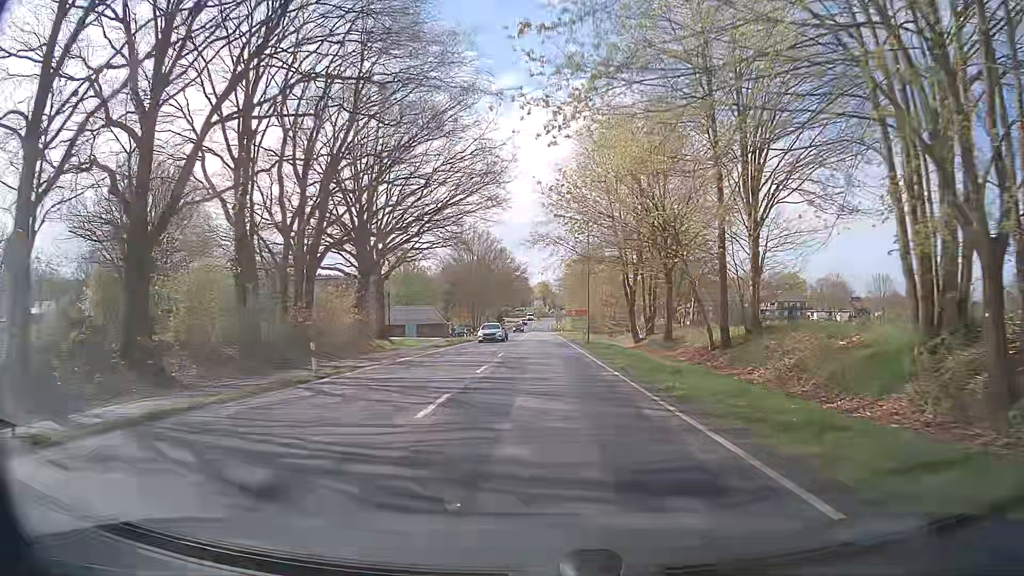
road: primary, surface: asphalt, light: Day
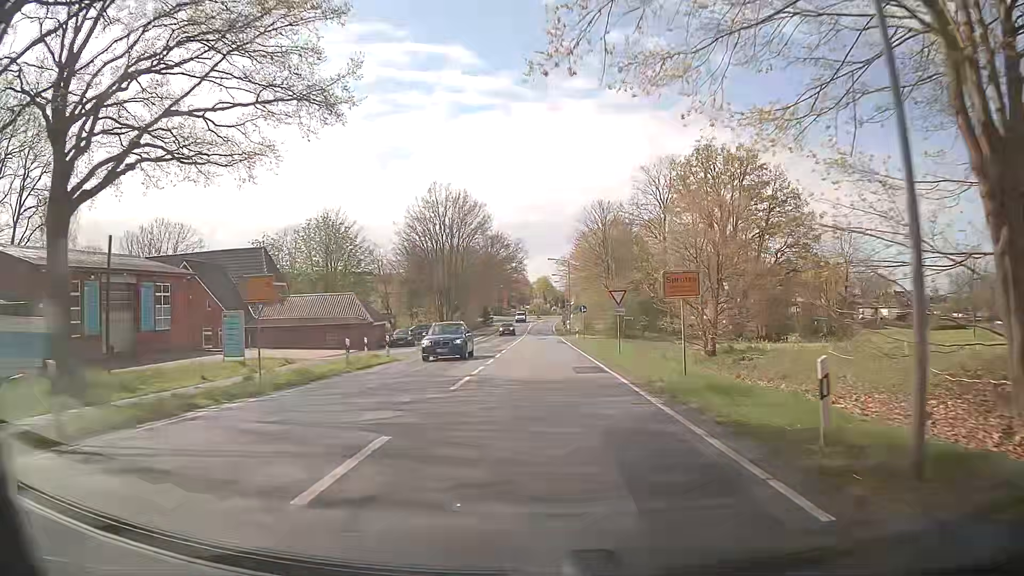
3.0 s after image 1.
(-0.3, +42.0) m; 0°
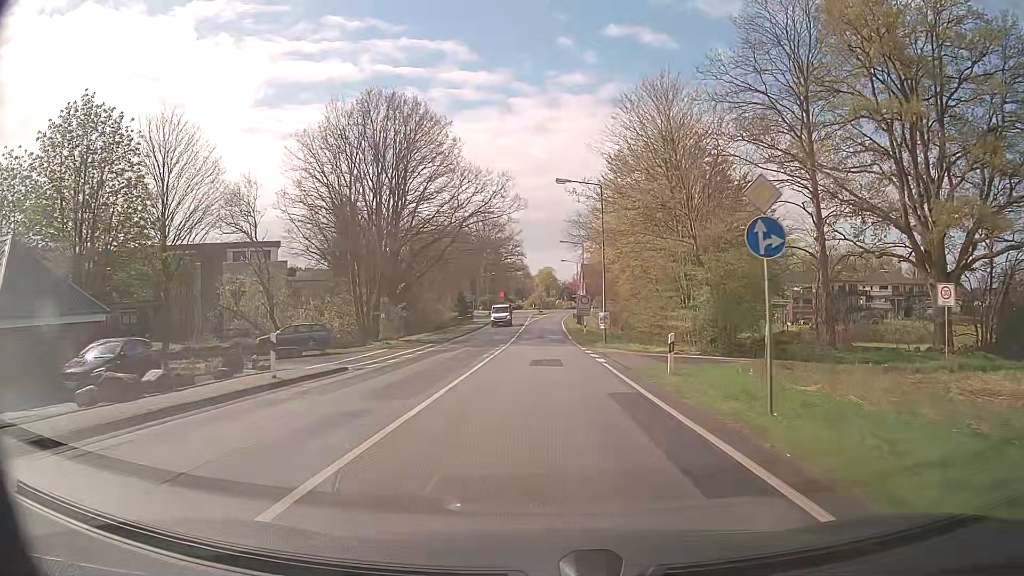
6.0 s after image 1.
(0.0, +41.0) m; 0°
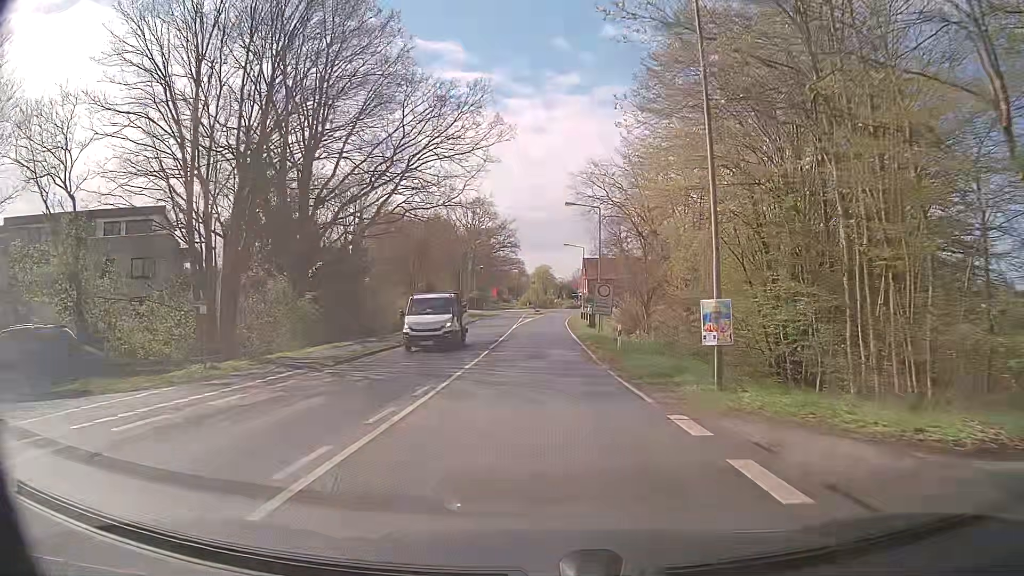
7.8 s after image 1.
(0.0, +23.2) m; 0°
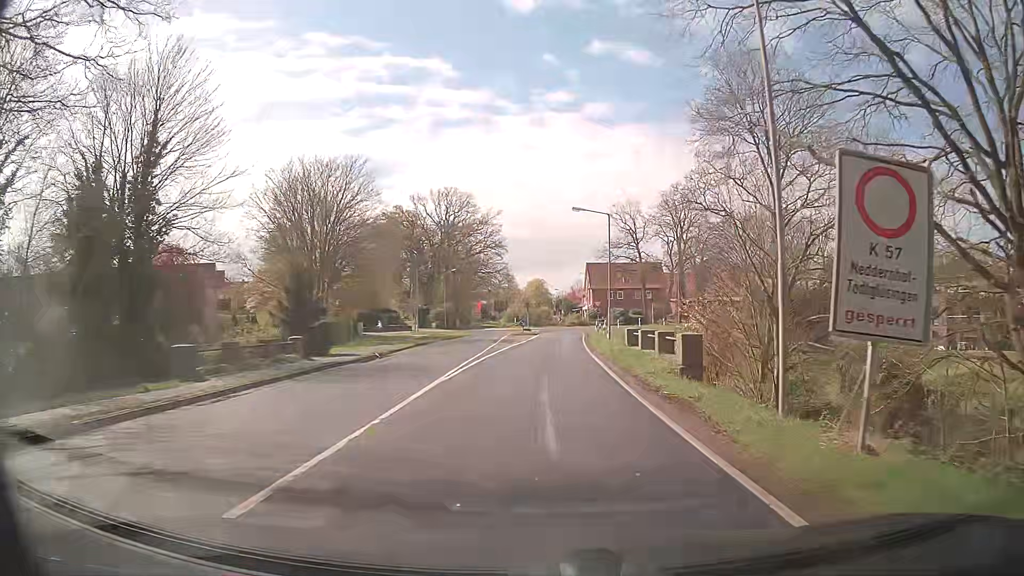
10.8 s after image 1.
(+0.1, +35.7) m; +1°
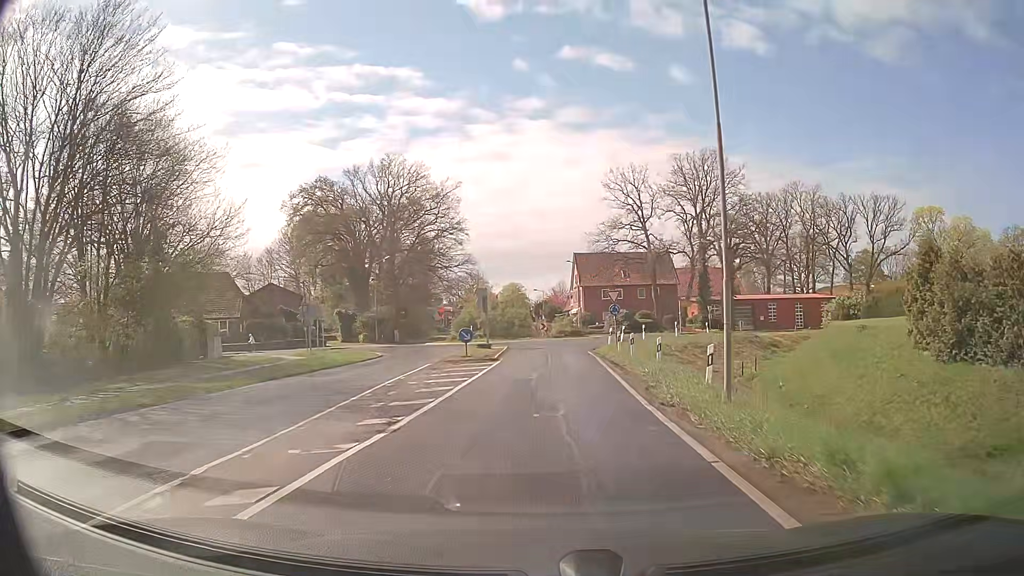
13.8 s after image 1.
(+0.4, +31.5) m; +1°
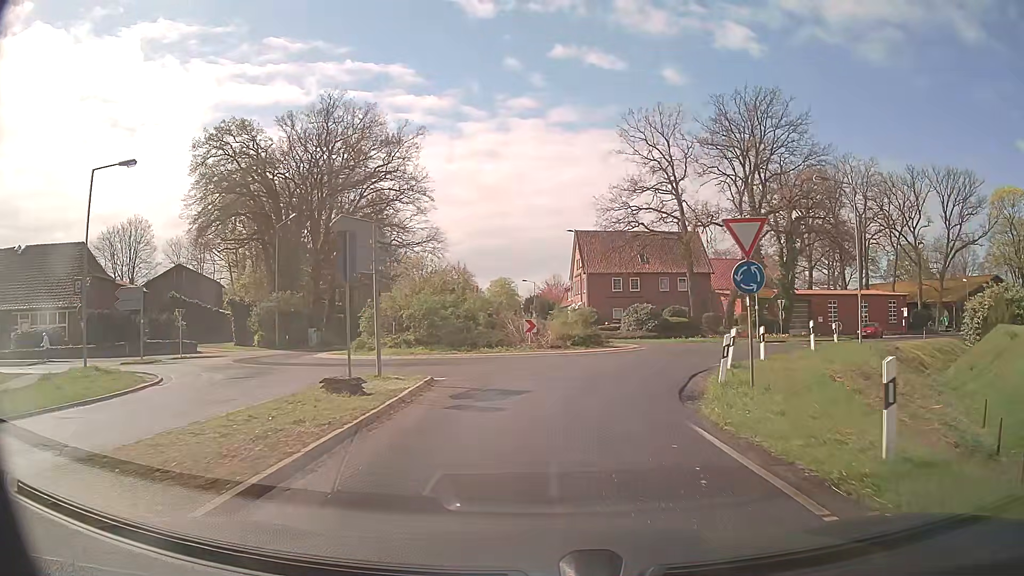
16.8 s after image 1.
(+0.6, +25.4) m; +2°
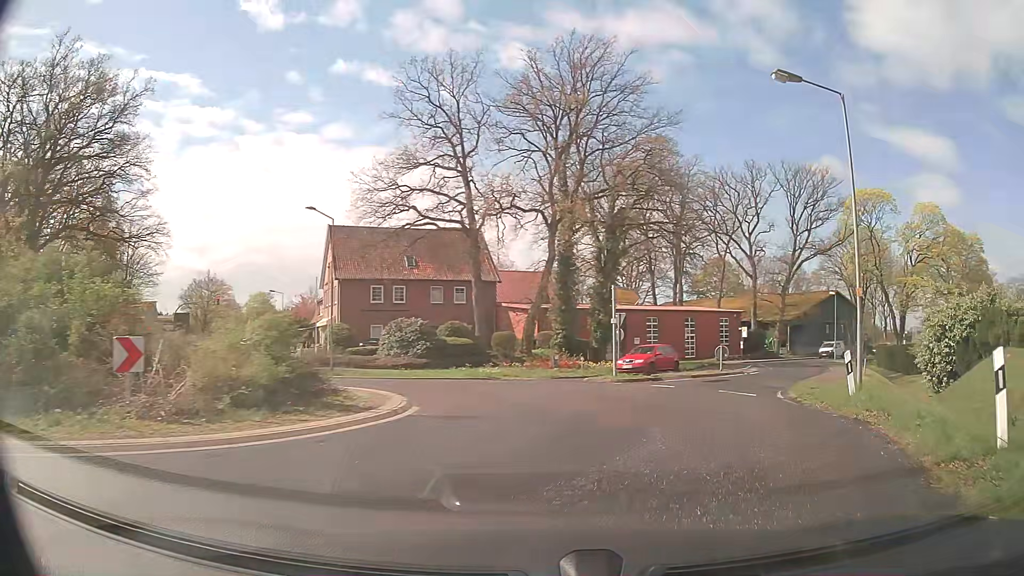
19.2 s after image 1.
(+1.6, +17.1) m; +19°
(+1, +10) (-2, +19) (-10, +24) (-19, +21) (-24, +12) (-31, +5) (-39, -2) (-47, -8) (-55, -14) (-63, -20) m
